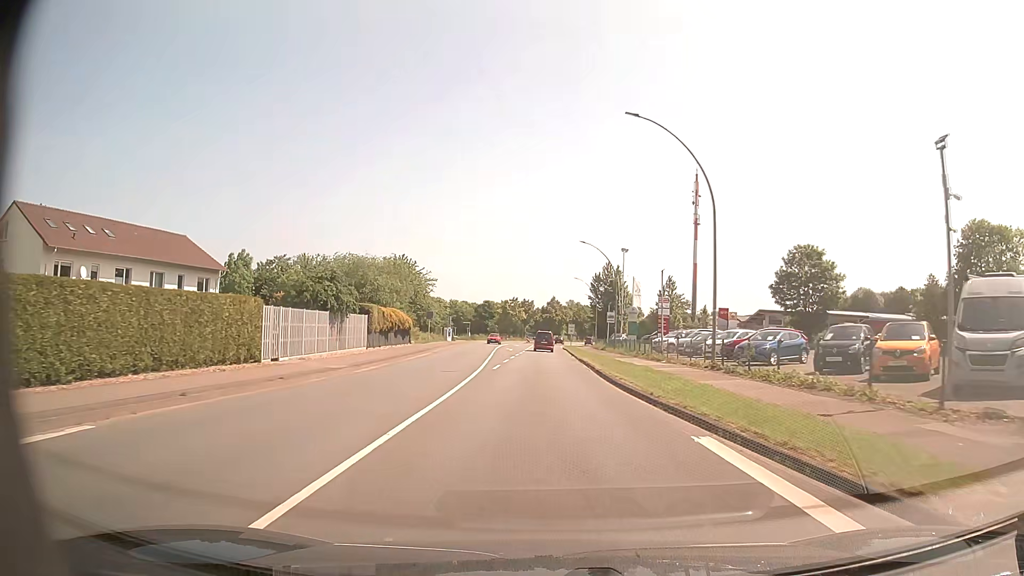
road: primary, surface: asphalt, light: Day
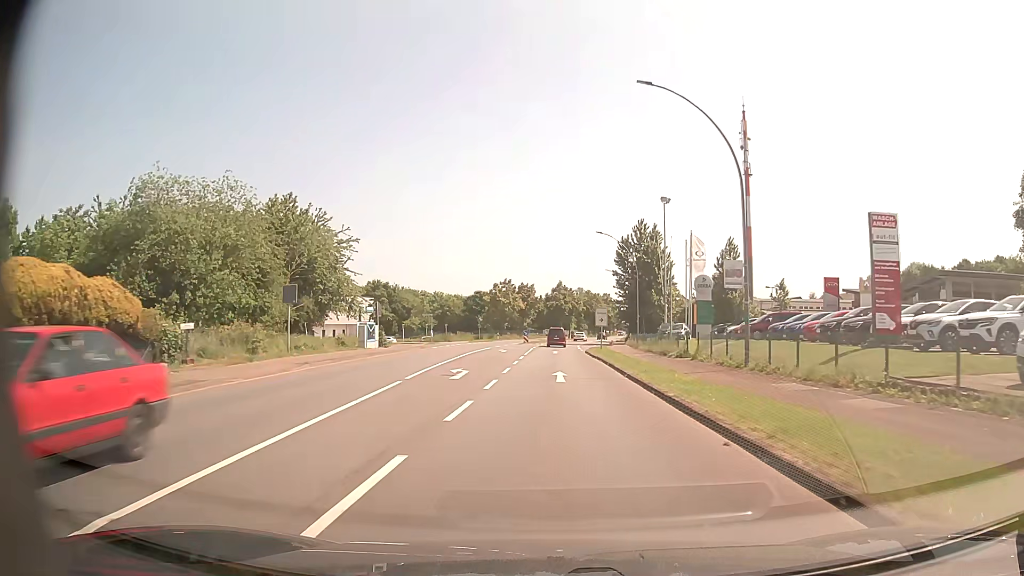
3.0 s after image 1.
(-0.6, +39.4) m; -1°
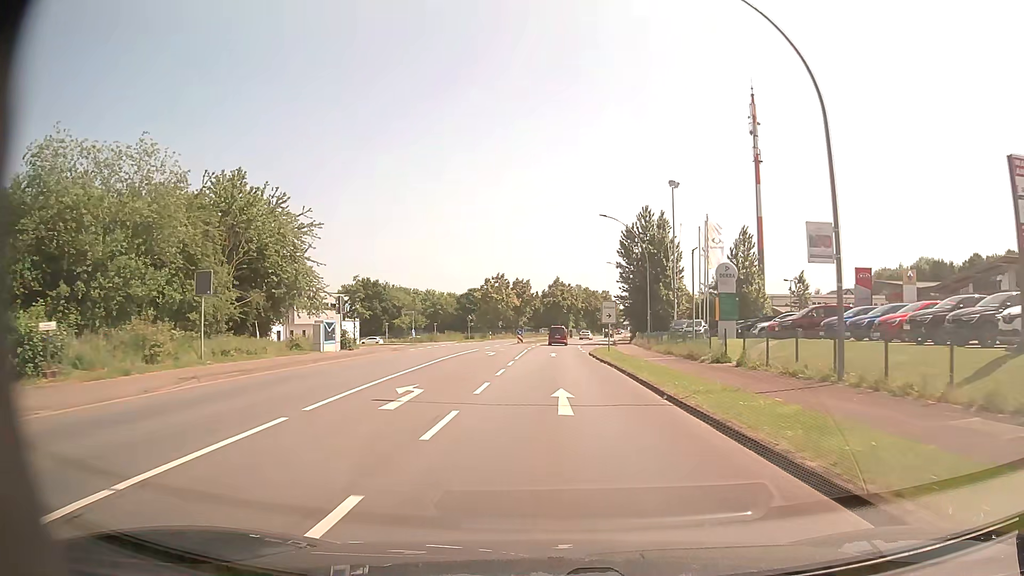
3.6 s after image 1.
(0.0, +7.9) m; 0°
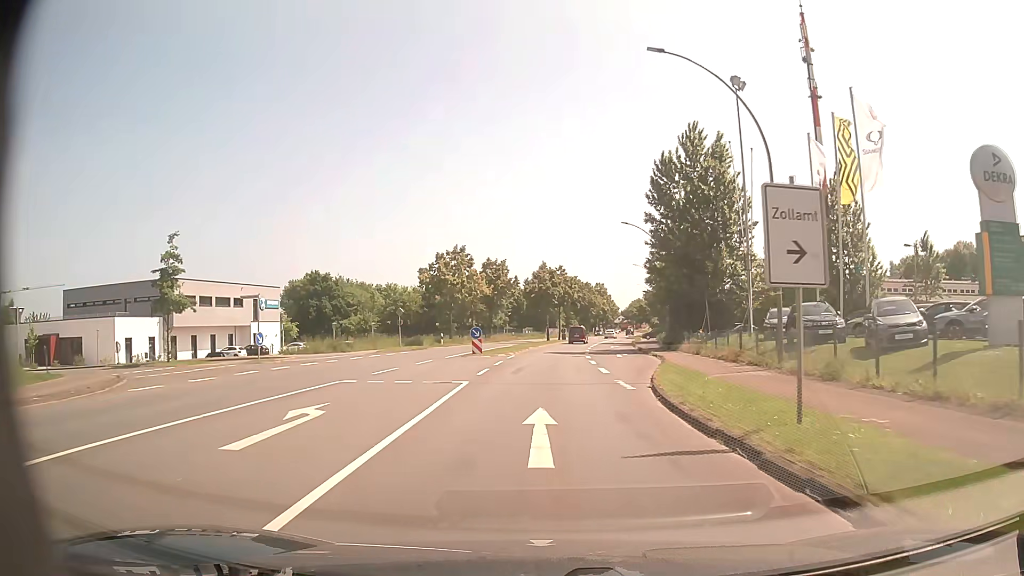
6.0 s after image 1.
(+0.2, +30.4) m; +1°
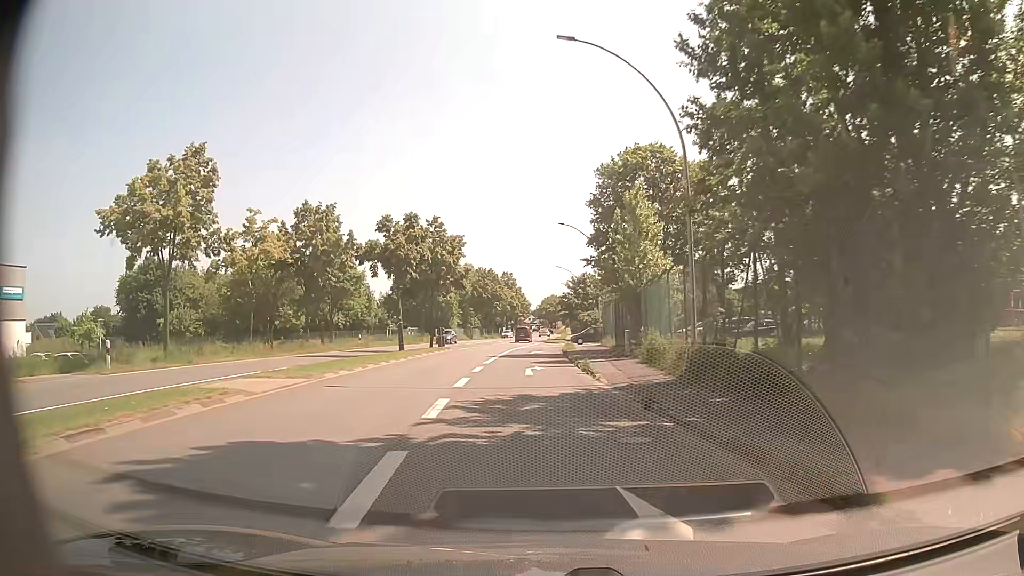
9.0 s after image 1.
(+2.9, +35.1) m; +8°
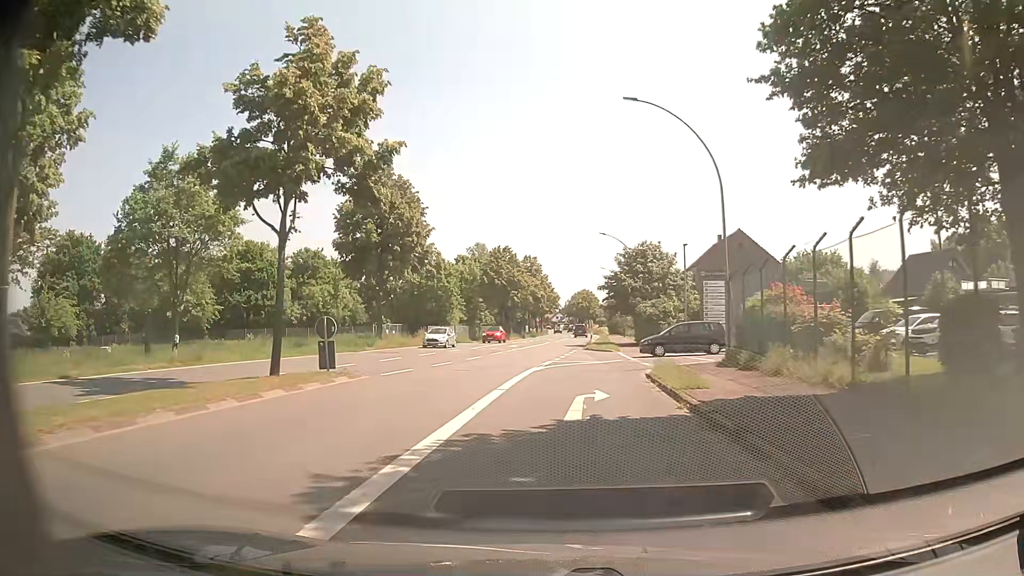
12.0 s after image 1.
(-0.8, +30.3) m; -3°
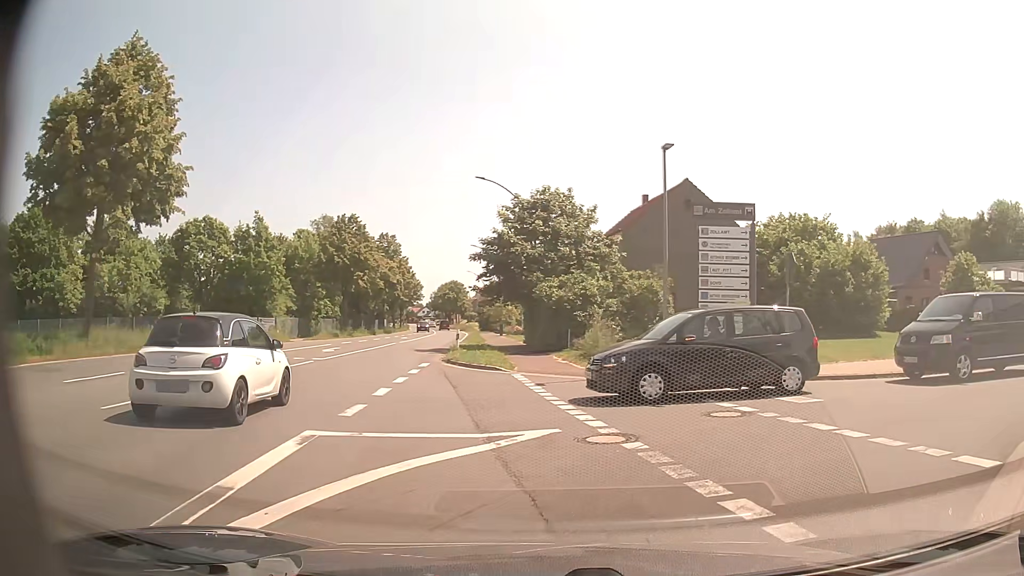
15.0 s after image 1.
(+1.3, +20.7) m; +10°
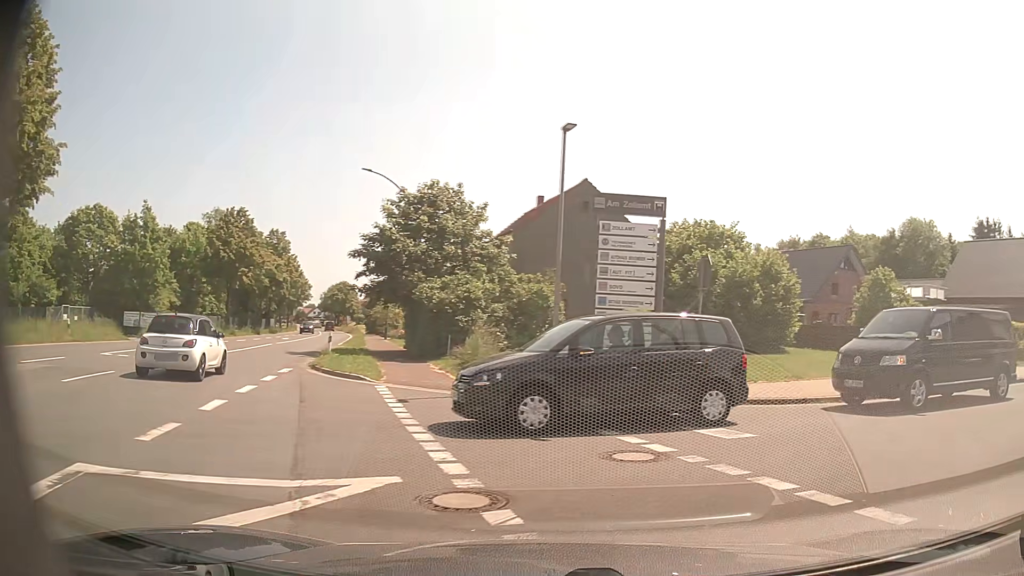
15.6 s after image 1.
(+0.2, +2.5) m; +8°
(+5, +8) (+14, +13) (+23, +16) (+33, +20) (+42, +23) (+51, +26) (+61, +30) (+70, +33) (+80, +35) (+89, +32) m
